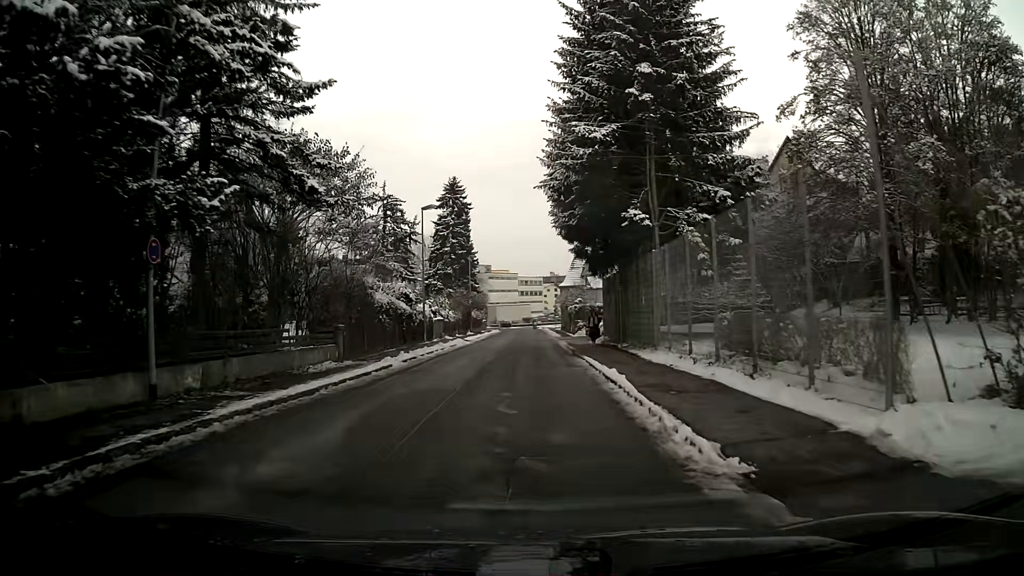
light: Day
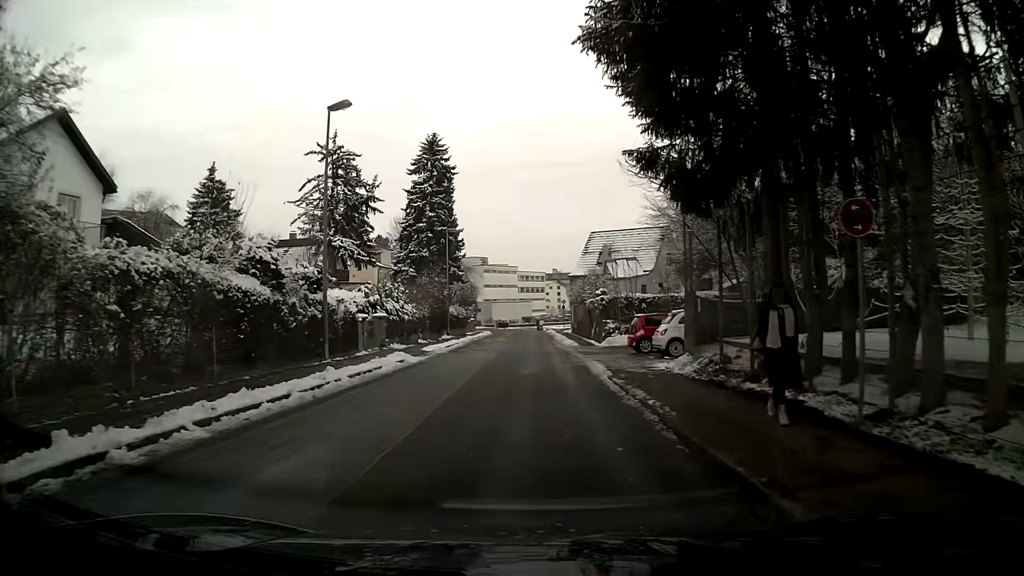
(-0.1, +19.8) m; 0°
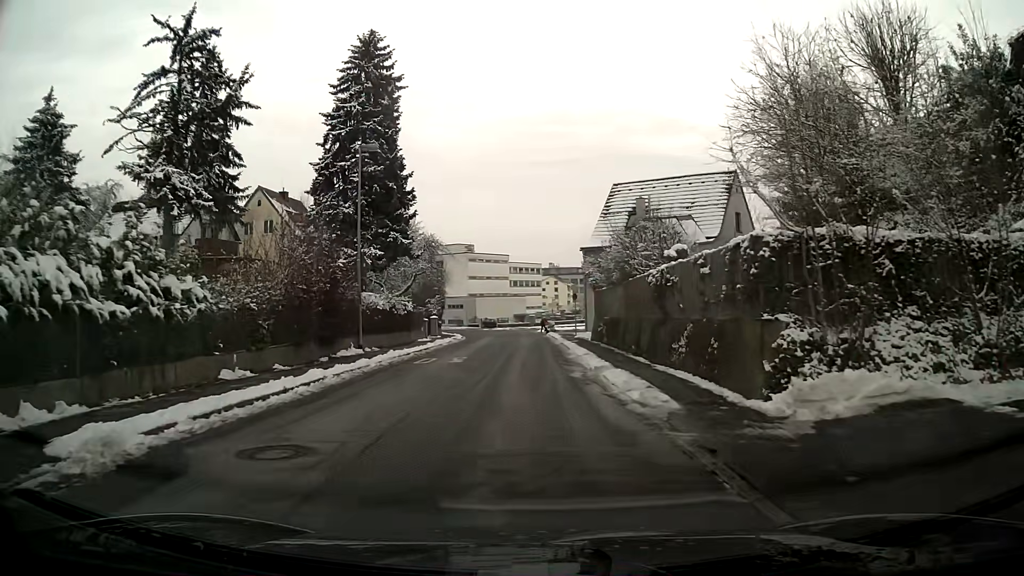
(+0.1, +24.6) m; 0°
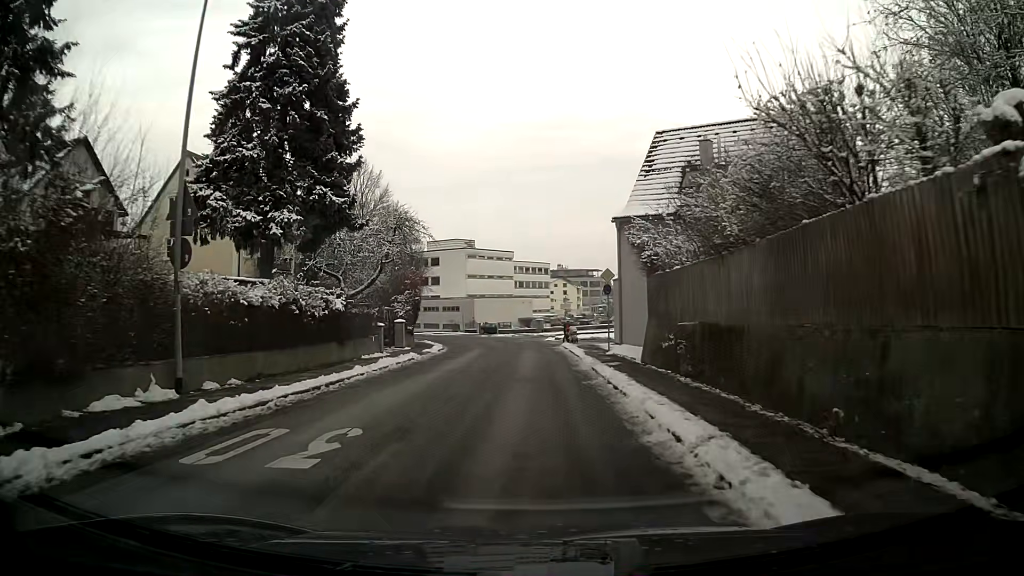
(0.0, +14.5) m; -1°
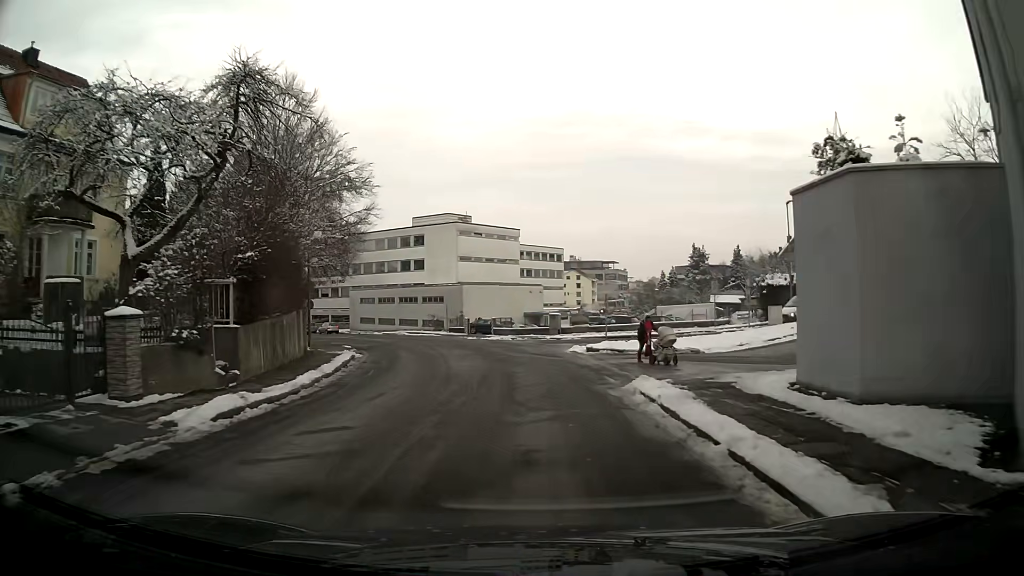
(-0.1, +24.4) m; -1°
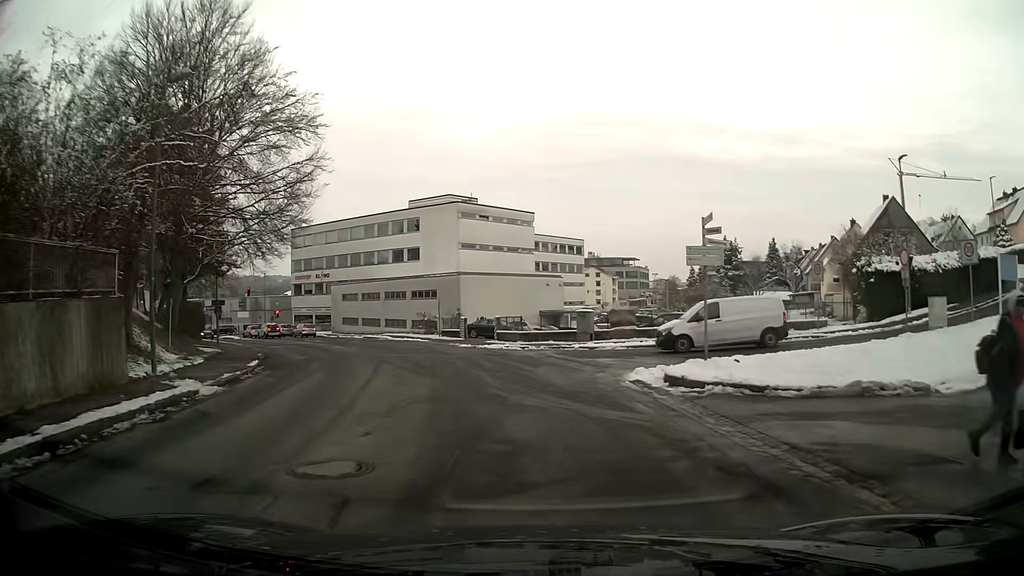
(-0.2, +14.6) m; -2°
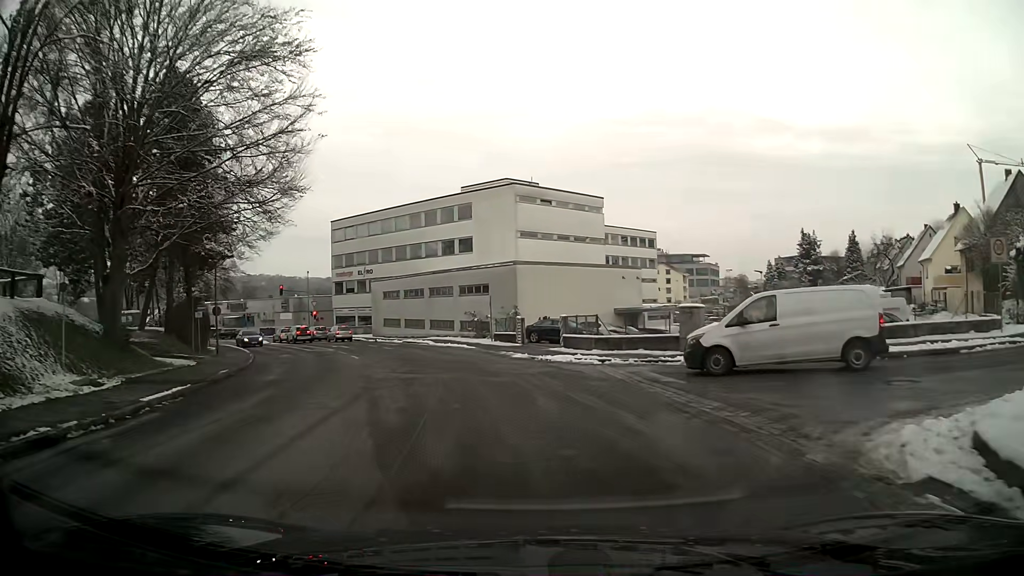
(-0.5, +9.7) m; -6°
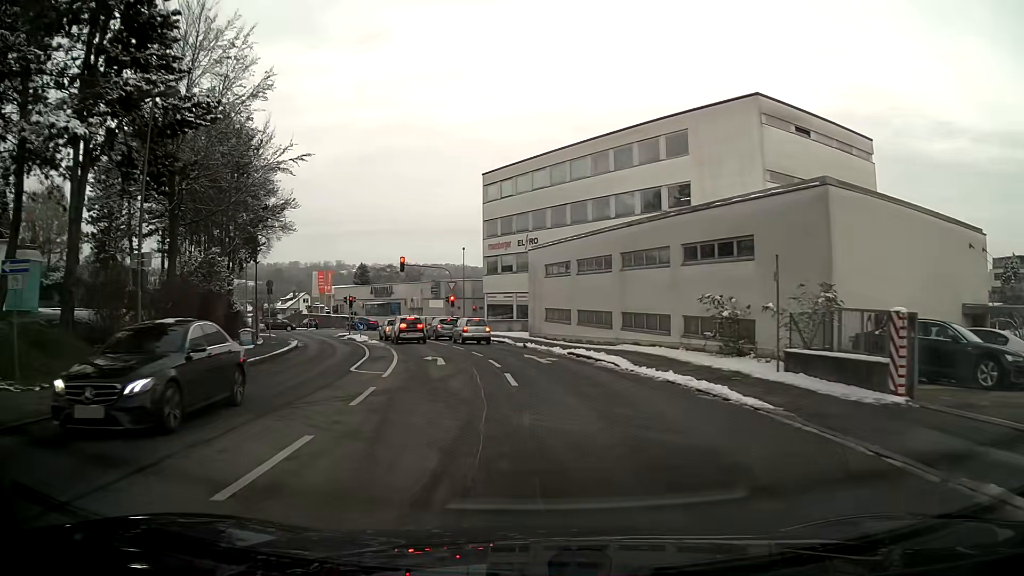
(-3.1, +23.6) m; -16°
